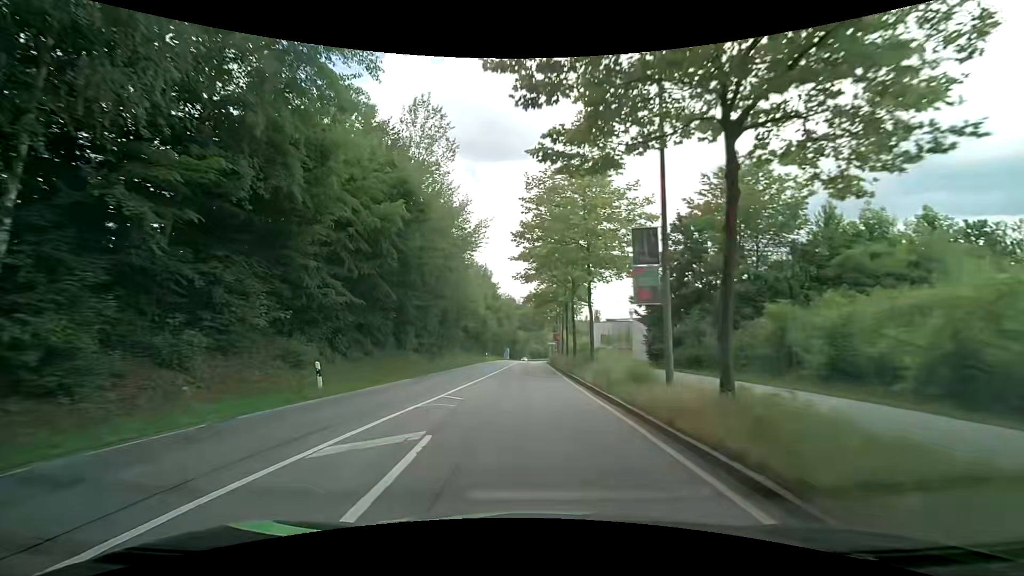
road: secondary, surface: asphalt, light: Day
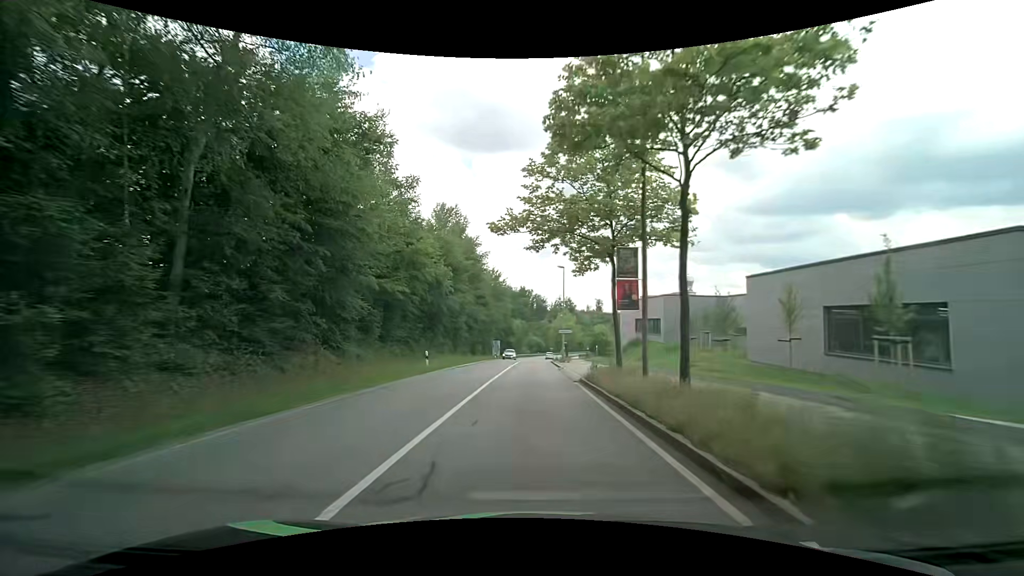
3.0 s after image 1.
(-0.2, +38.2) m; +1°
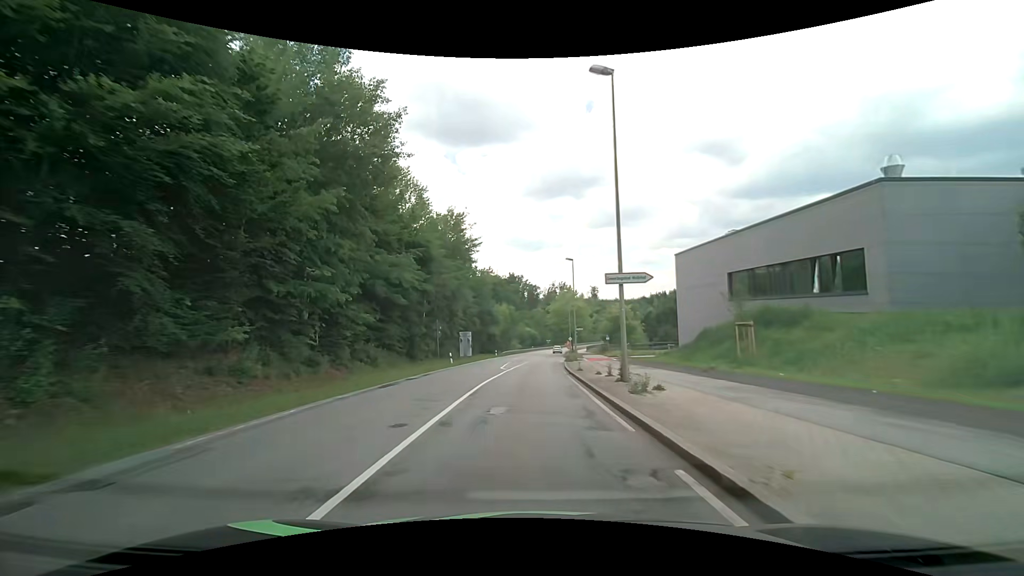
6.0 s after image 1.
(0.0, +37.8) m; 0°
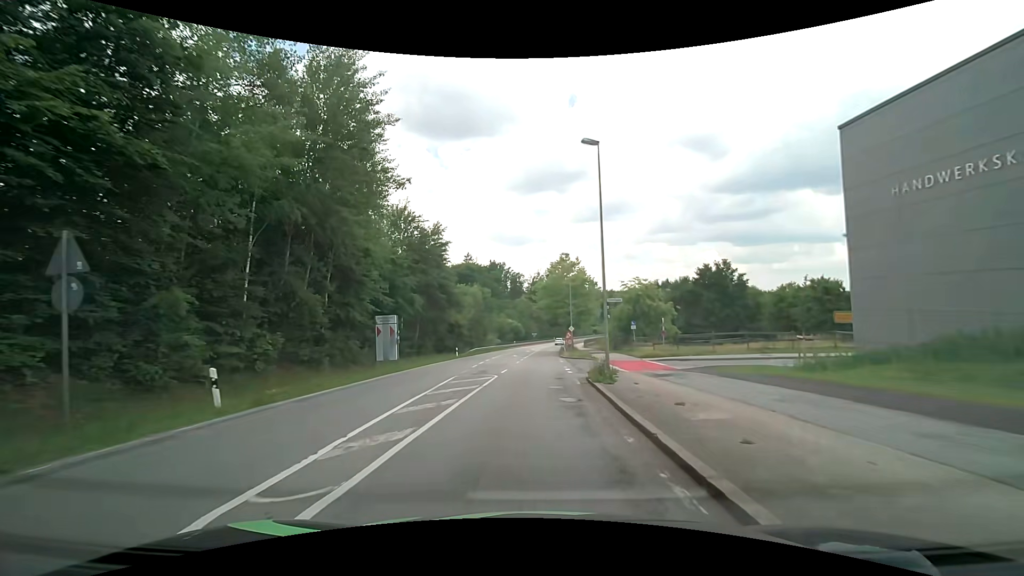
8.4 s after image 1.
(+0.6, +28.3) m; +1°
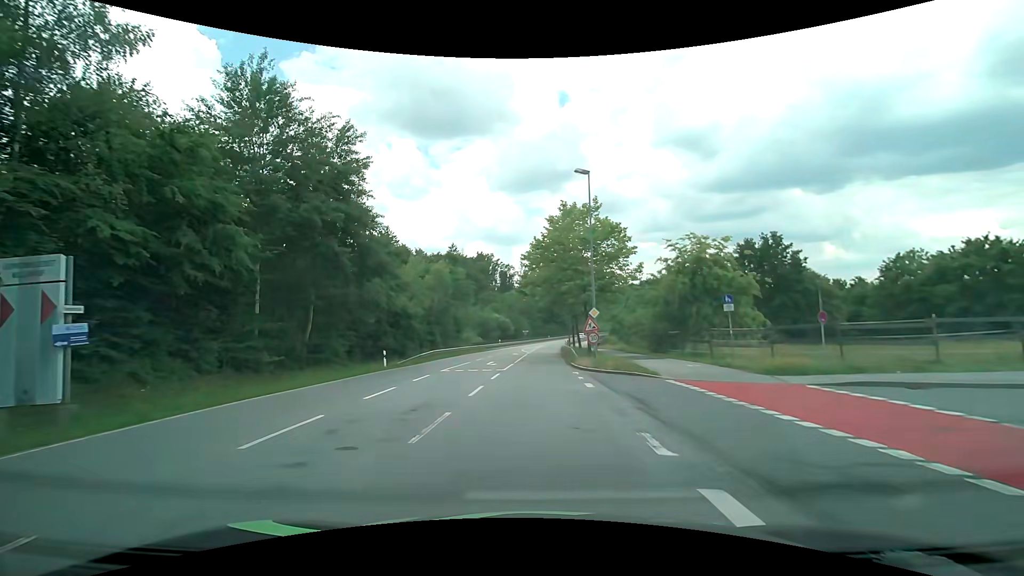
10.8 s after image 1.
(+0.6, +23.4) m; +2°
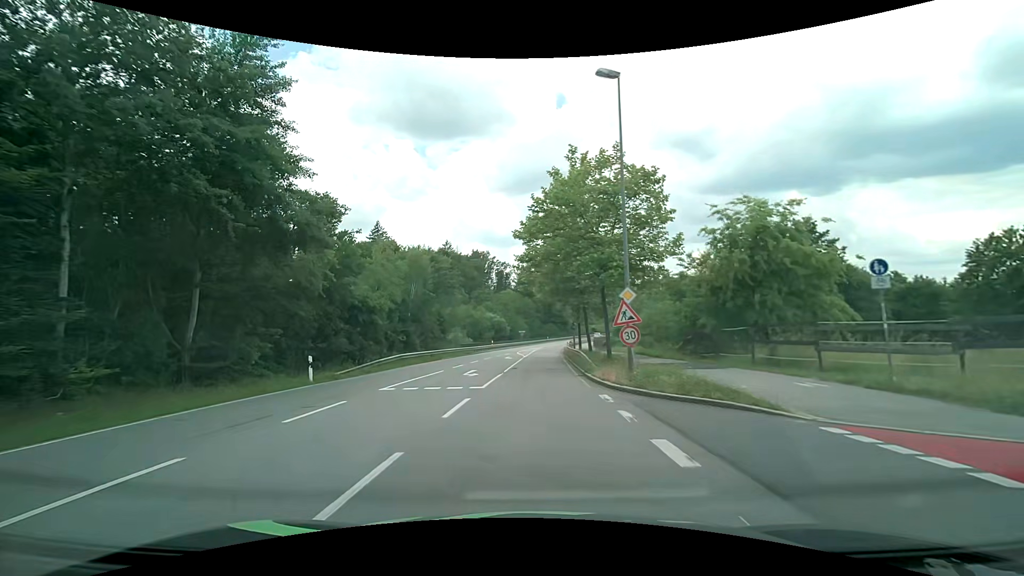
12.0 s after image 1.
(0.0, +9.5) m; 0°
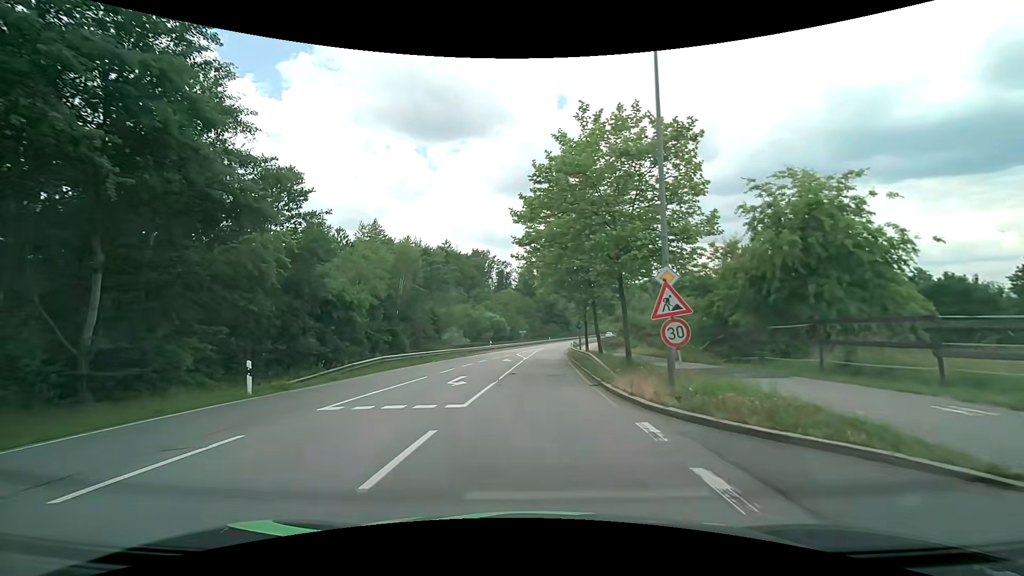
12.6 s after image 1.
(0.0, +4.5) m; 0°
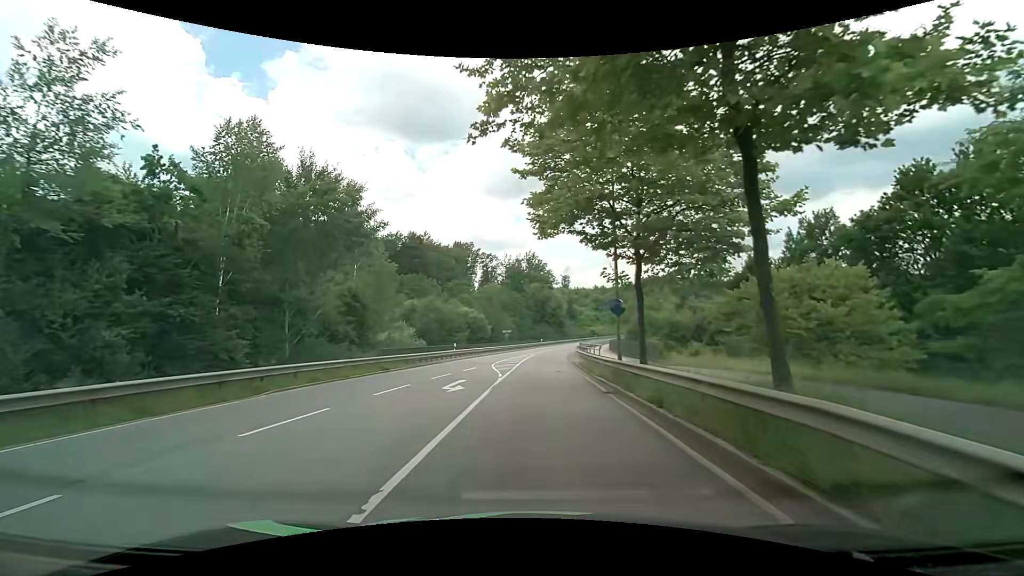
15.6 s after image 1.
(0.0, +22.5) m; 0°
(0, +10) (0, +20) (+1, +30) (+1, +40) (+2, +50) (+3, +60) (+5, +70) (+6, +80) (+9, +89) (+11, +99) m
